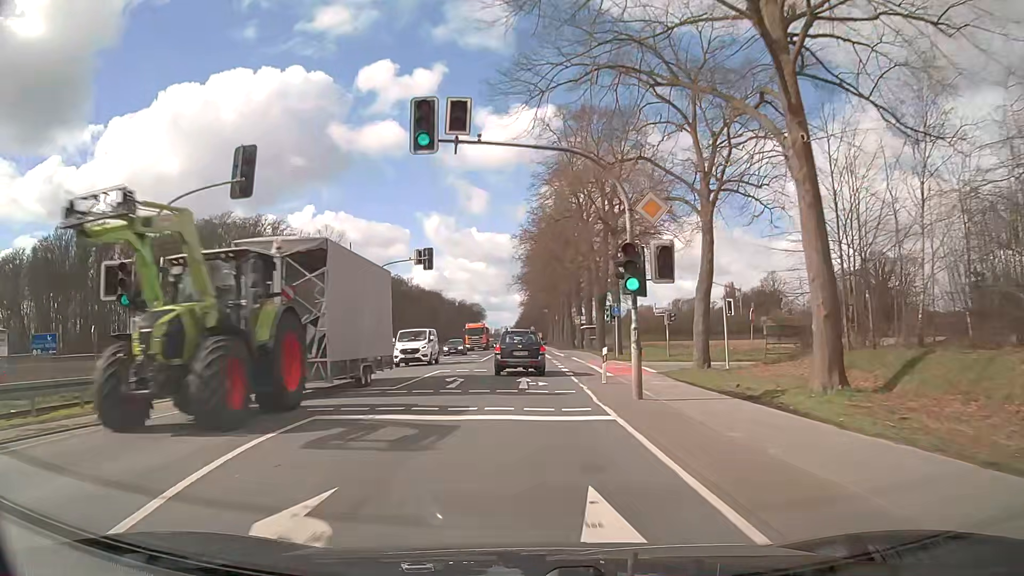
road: primary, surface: asphalt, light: Day
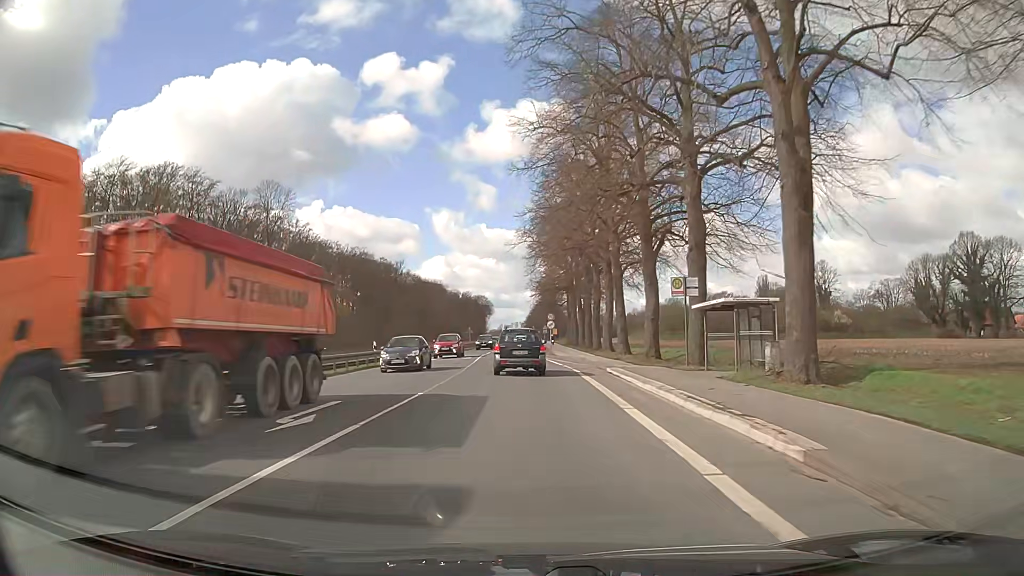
(0.0, +43.3) m; -1°
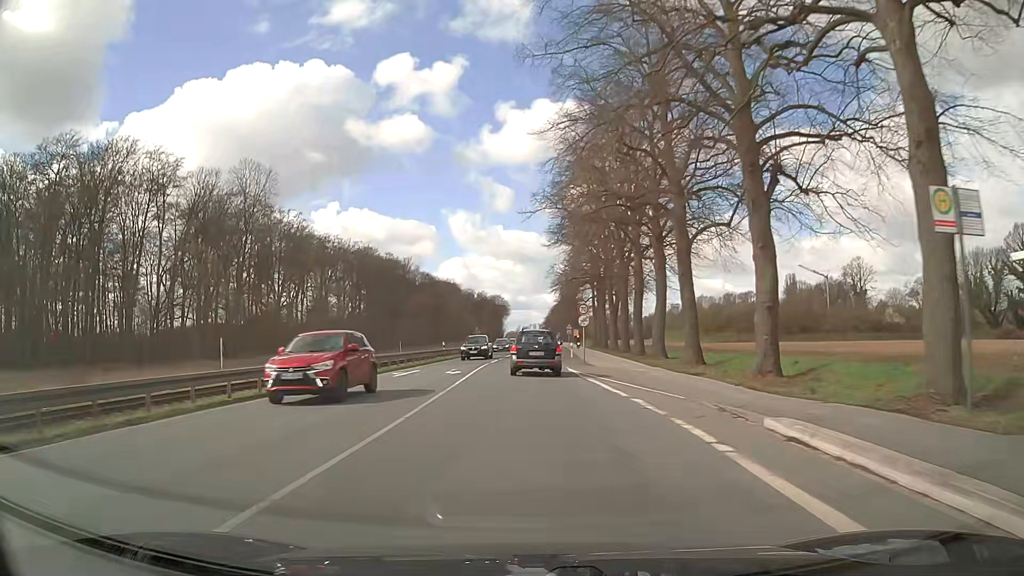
(-0.2, +16.9) m; -2°
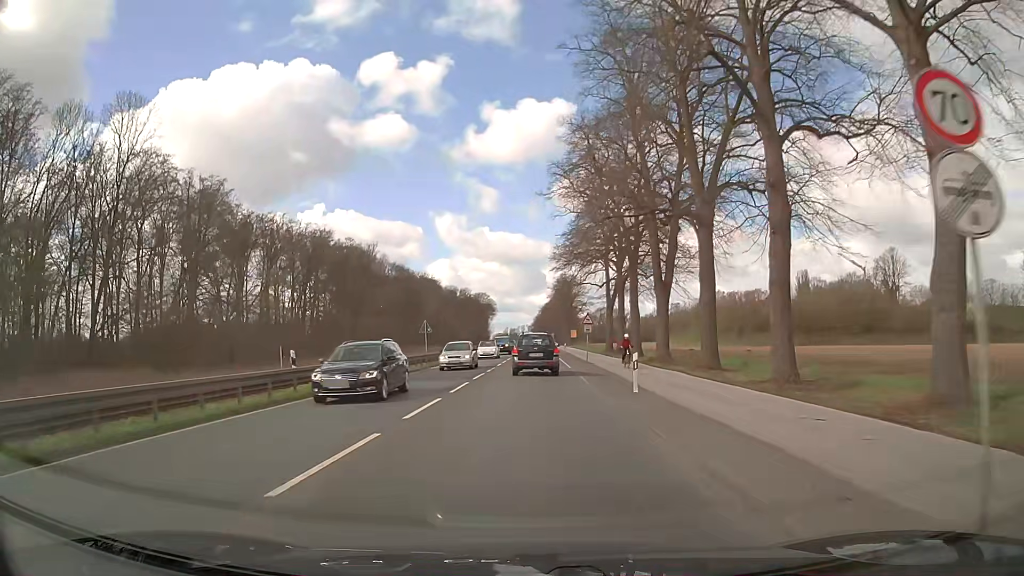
(+0.4, +33.3) m; +2°
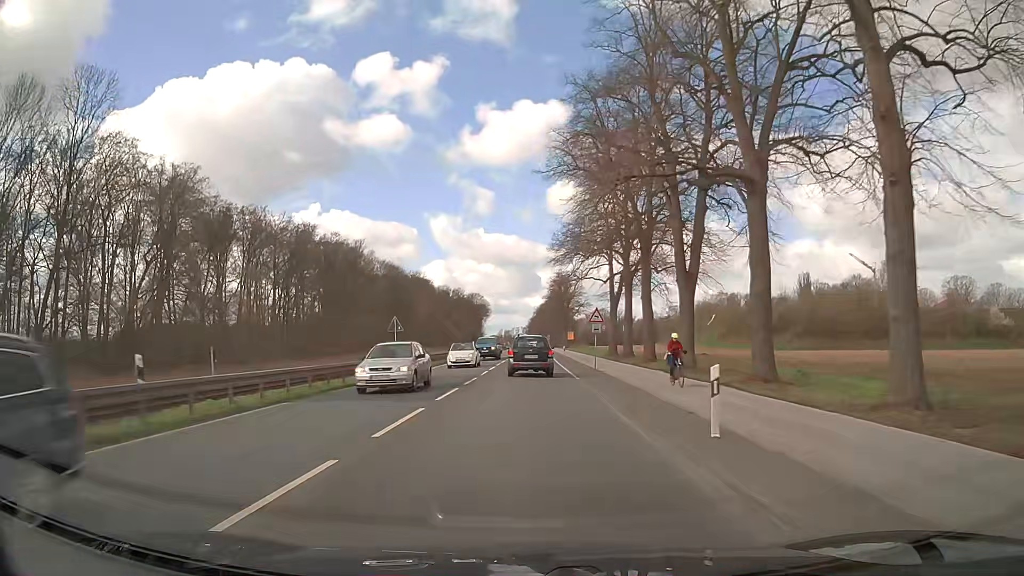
(0.0, +8.5) m; 0°
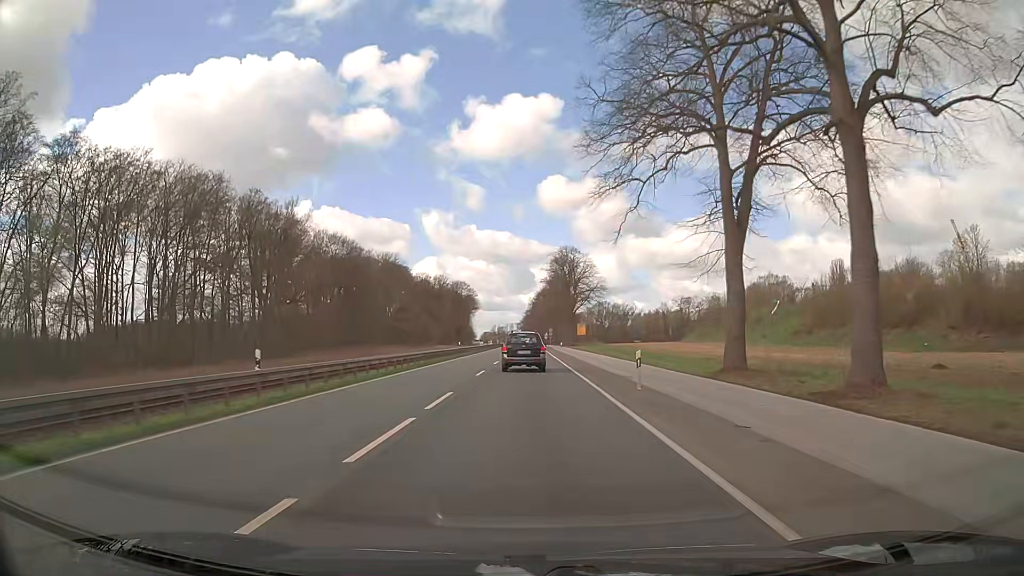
(0.0, +44.8) m; 0°
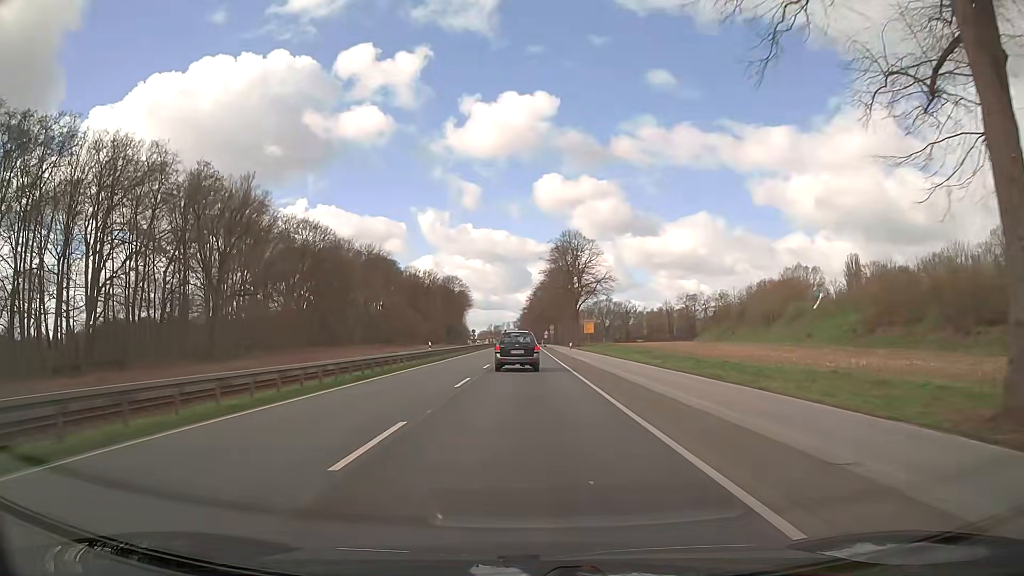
(0.0, +18.5) m; 0°
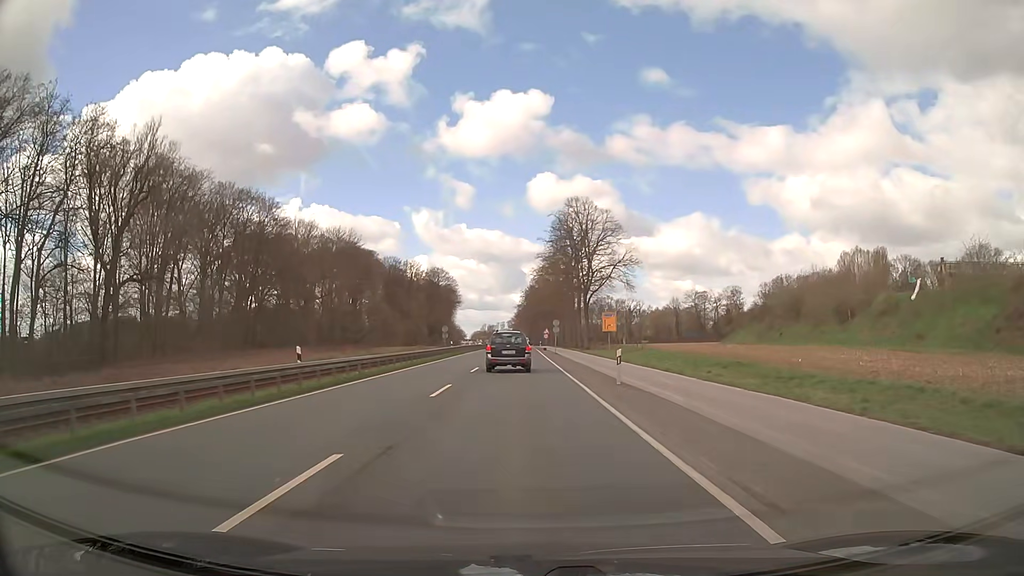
(+0.2, +27.5) m; +1°
(0, +10) (0, +20) (0, +30) (0, +40) (0, +50) (0, +60) (0, +70) (0, +80) (-1, +90) (-1, +100) m
